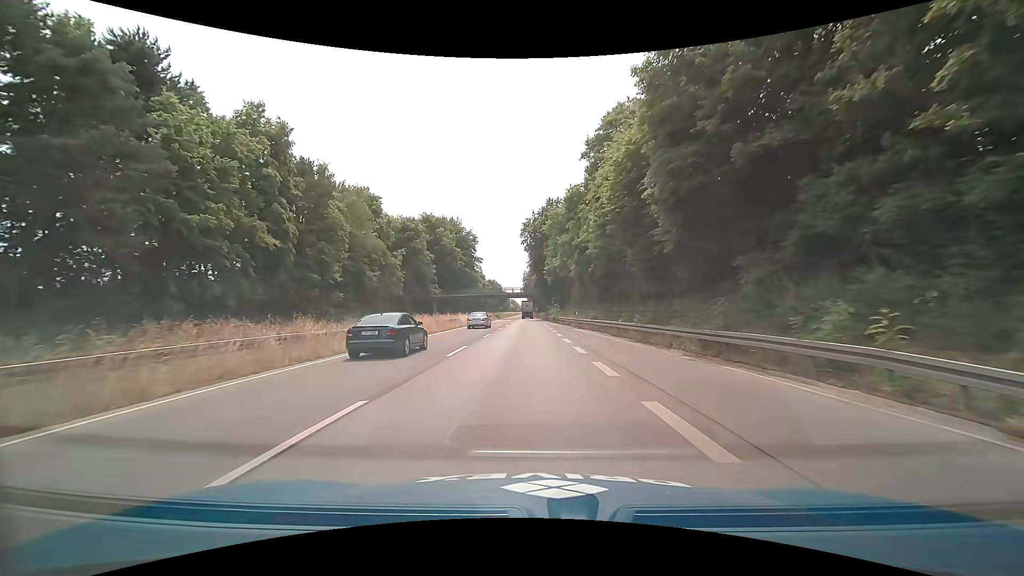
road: trunk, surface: asphalt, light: Day
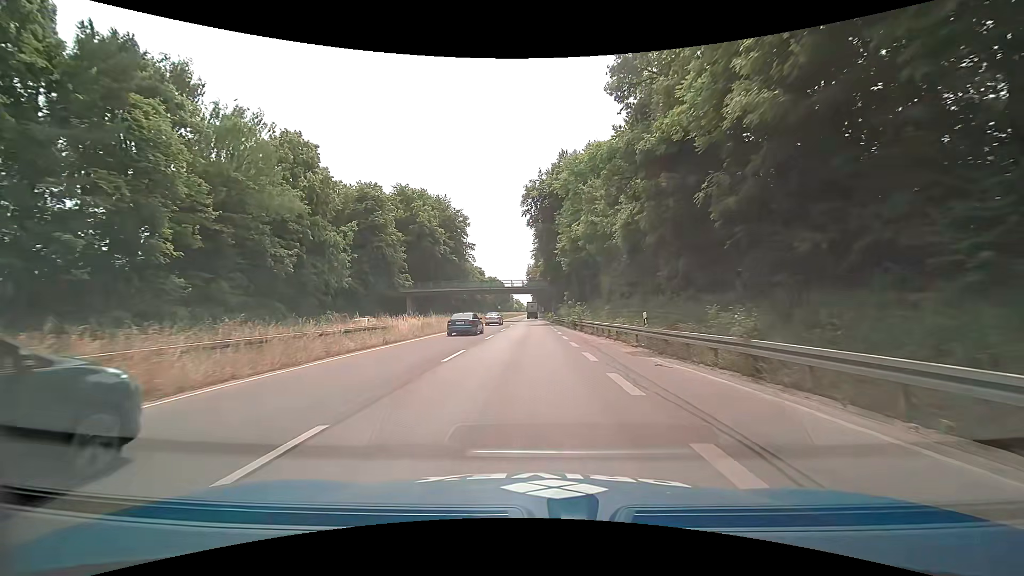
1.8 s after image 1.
(-0.2, +25.9) m; 0°
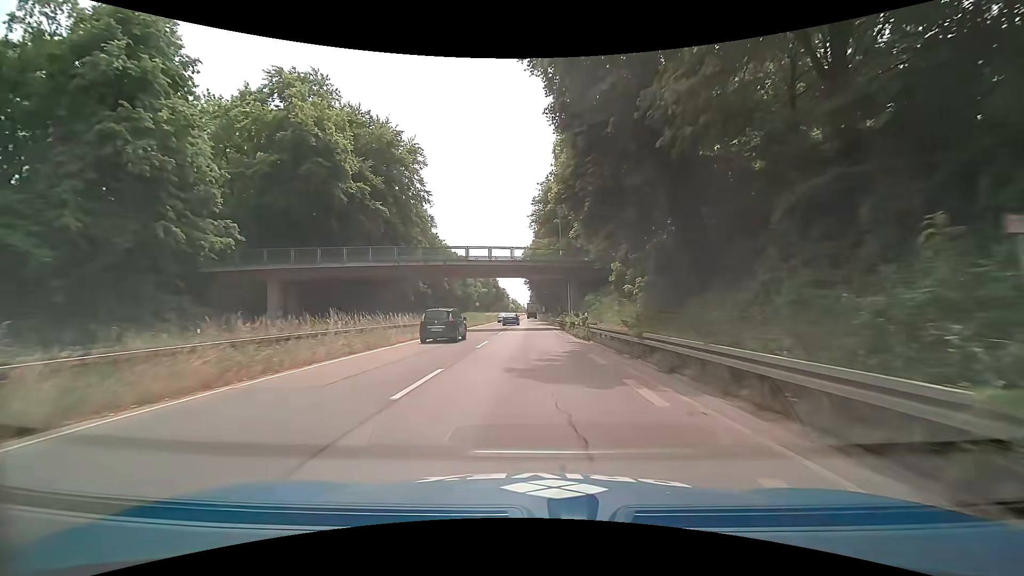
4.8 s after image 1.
(-0.5, +42.2) m; 0°
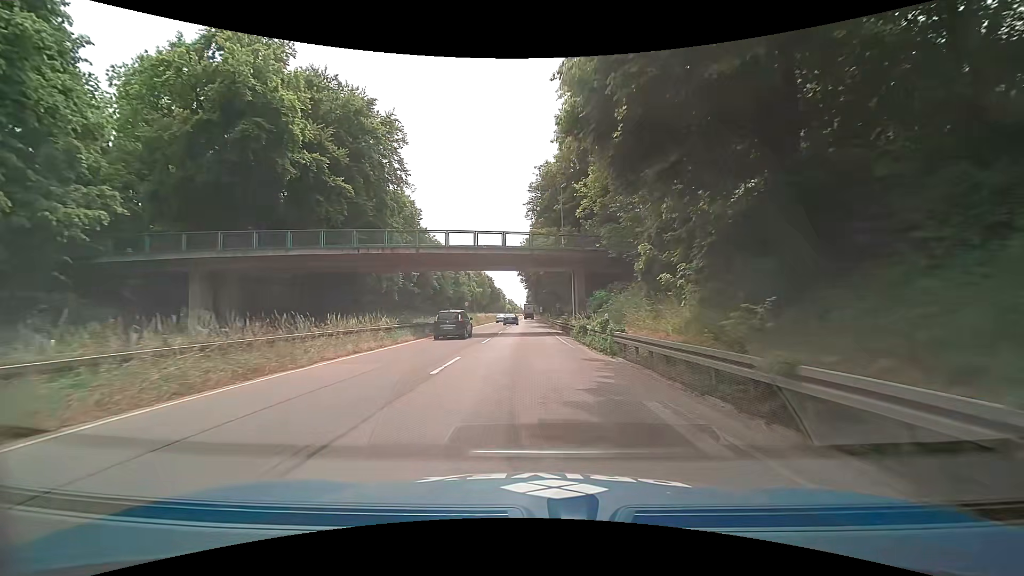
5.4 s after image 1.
(0.0, +8.4) m; 0°
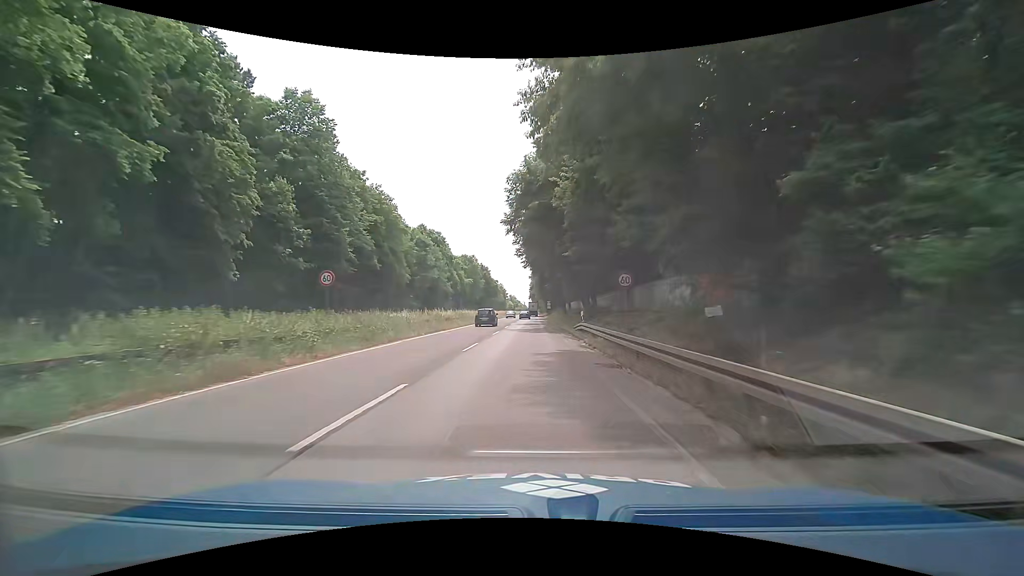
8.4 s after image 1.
(+0.2, +42.9) m; 0°
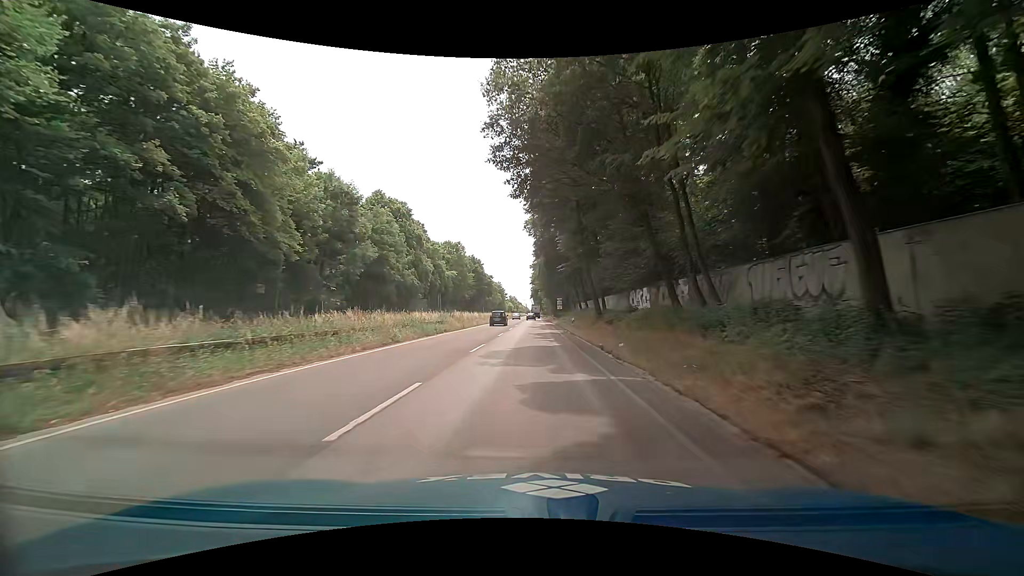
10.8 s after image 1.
(-0.4, +35.9) m; -1°
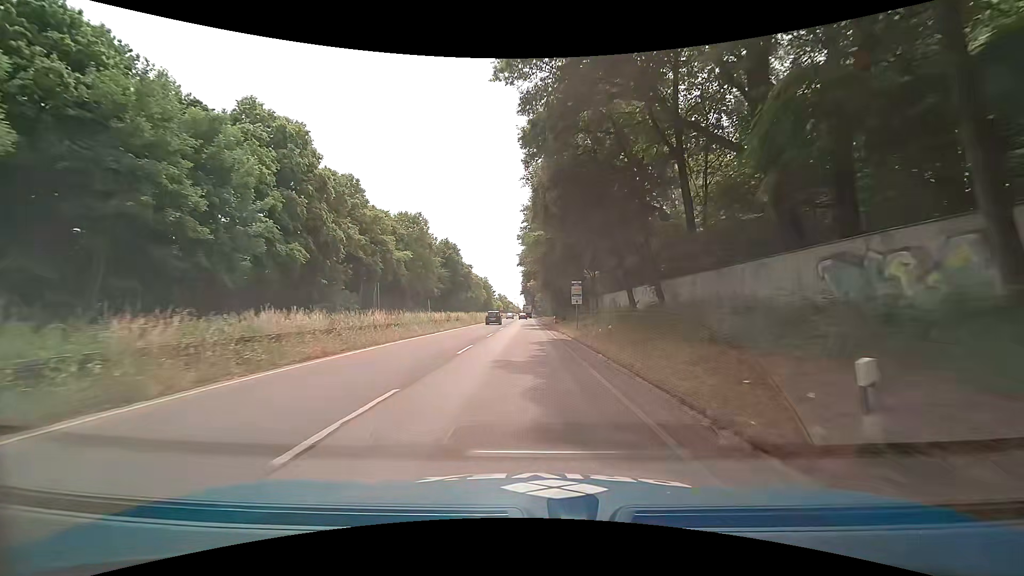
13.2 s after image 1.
(+0.3, +37.1) m; +1°
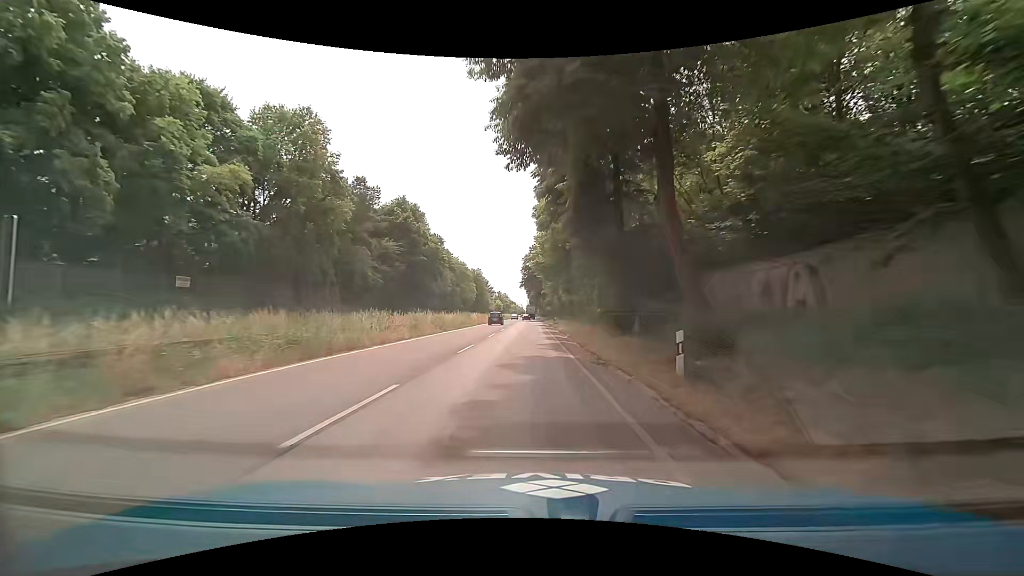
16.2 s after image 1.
(0.0, +47.8) m; -1°
(0, +10) (0, +20) (0, +30) (0, +40) (0, +50) (0, +60) (0, +70) (0, +80) (0, +90) (0, +100) m
